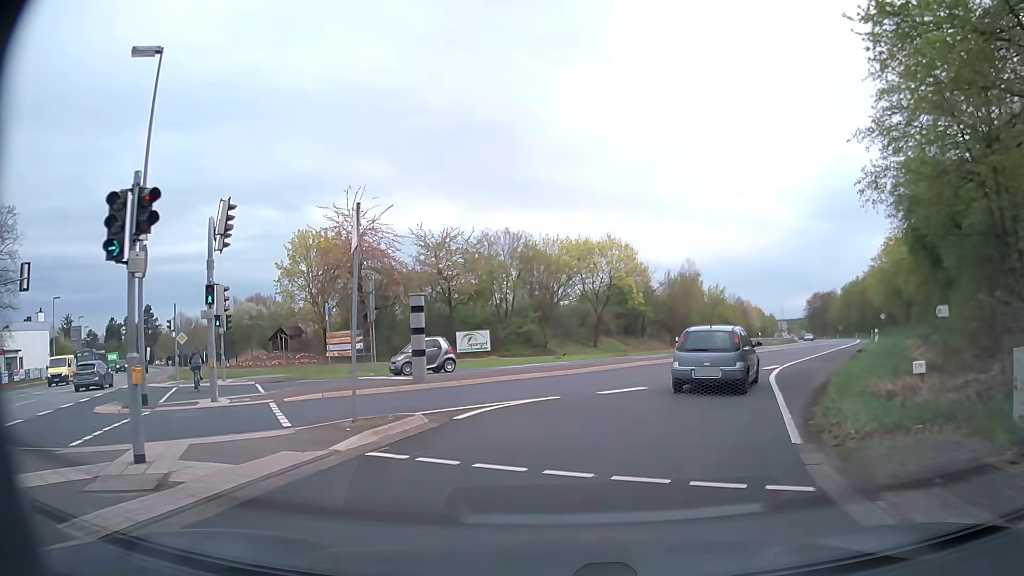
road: secondary_link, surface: asphalt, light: Day
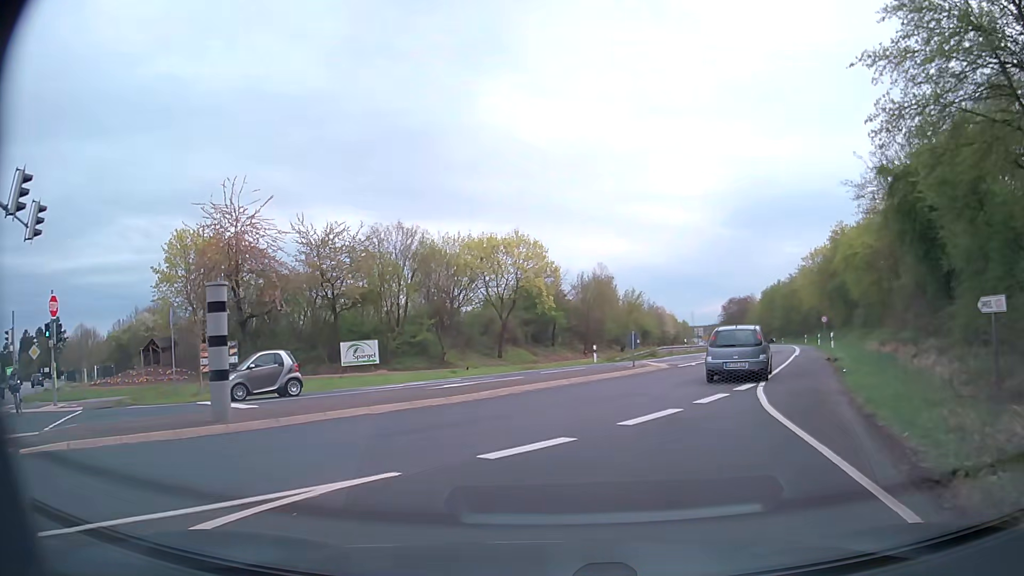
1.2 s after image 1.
(+0.5, +7.2) m; +7°
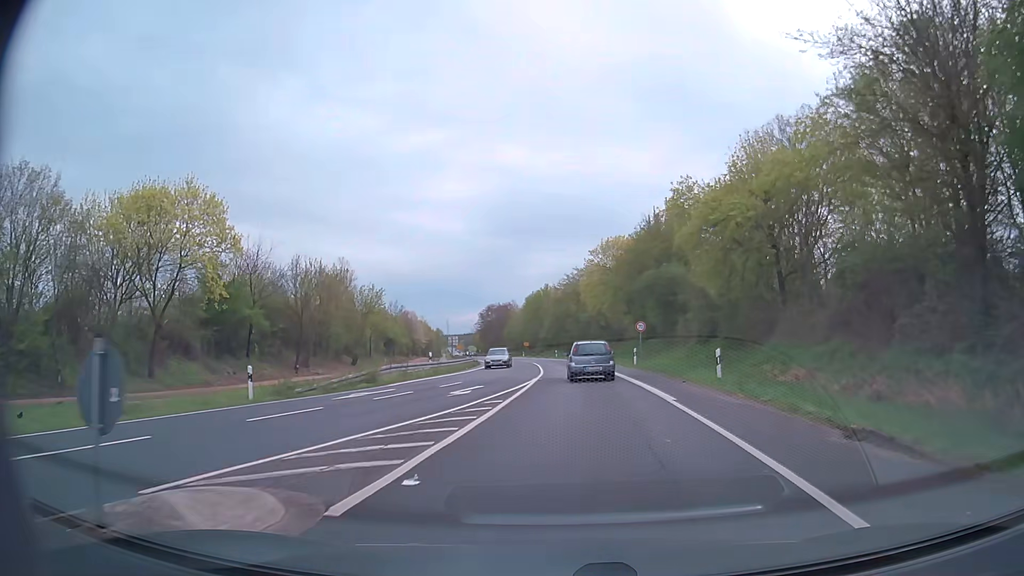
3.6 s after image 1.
(+3.8, +19.7) m; +21°
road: secondary
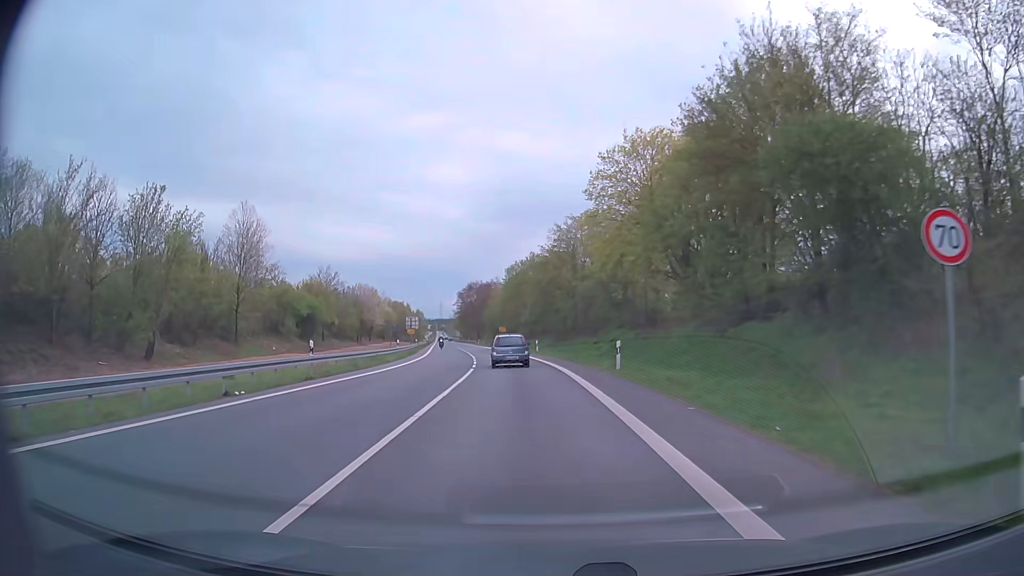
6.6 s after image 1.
(+1.3, +35.5) m; +1°
(0, +10) (-1, +20) (-2, +30) (-3, +40) (-4, +50) (-6, +60) (-7, +70) (-9, +79) (-11, +89) (-12, +99) m
